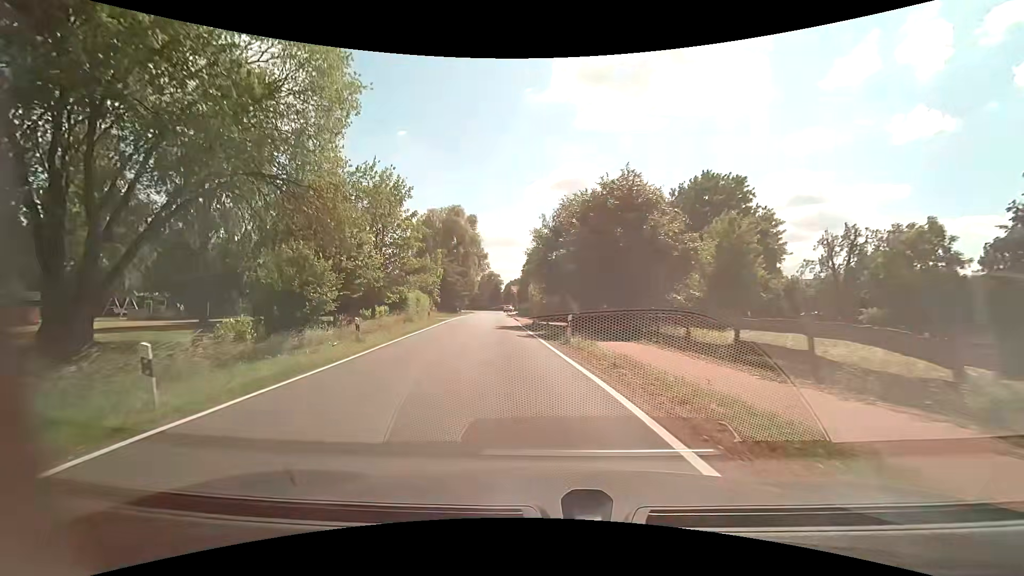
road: tertiary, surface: asphalt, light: Day
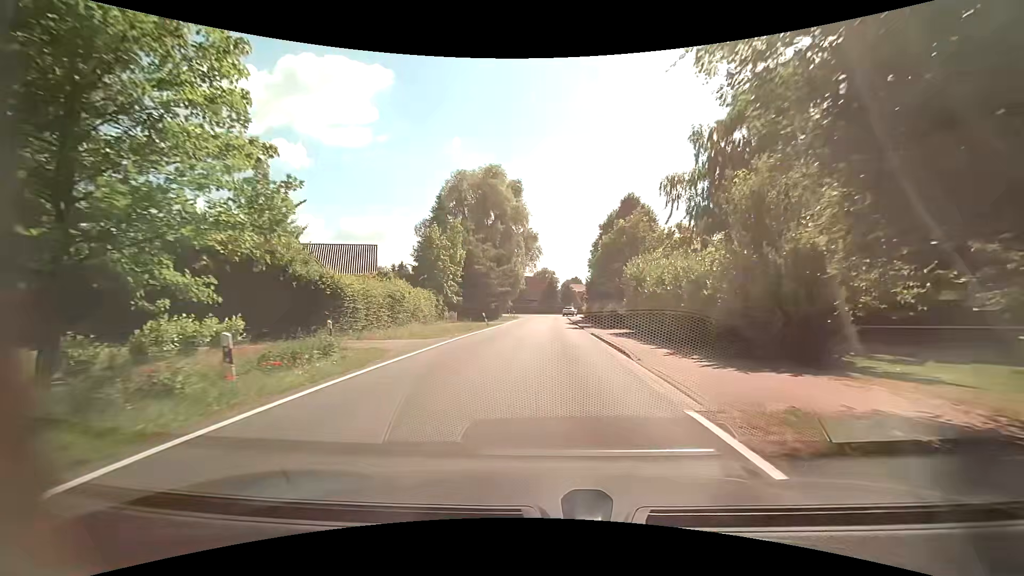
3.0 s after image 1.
(-3.1, +30.2) m; -7°
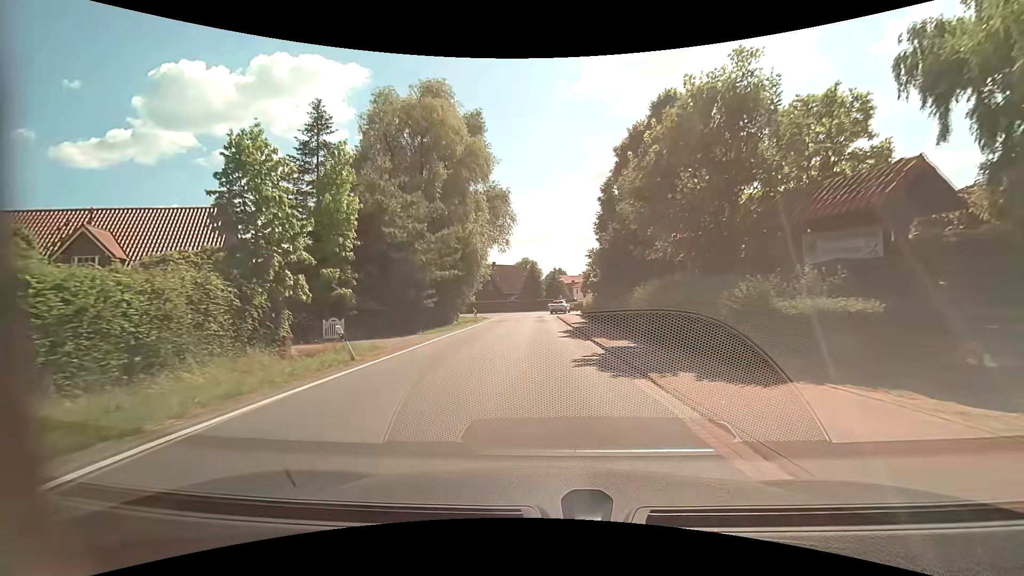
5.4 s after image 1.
(+0.4, +24.3) m; +1°
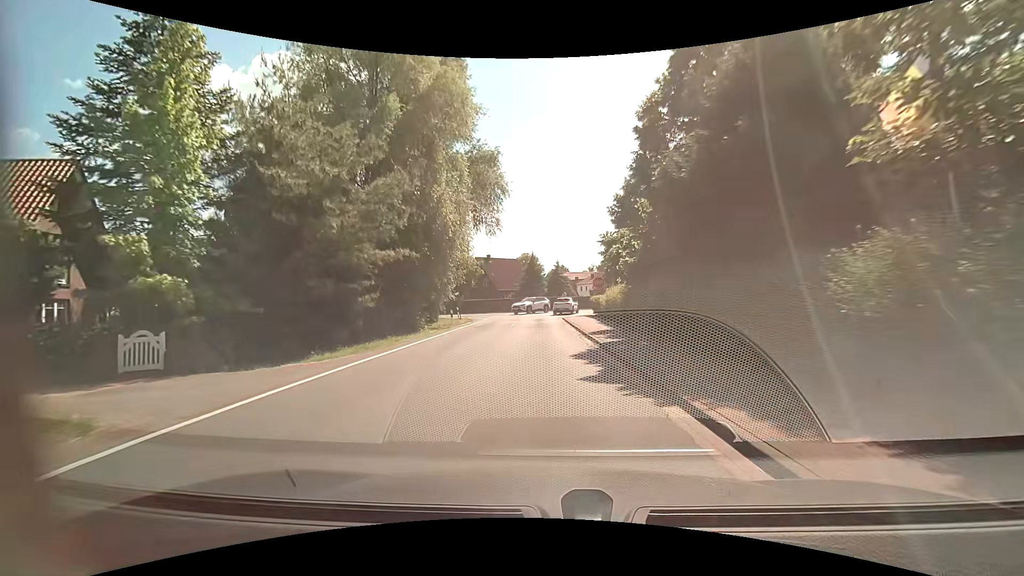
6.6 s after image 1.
(+0.1, +11.8) m; +1°
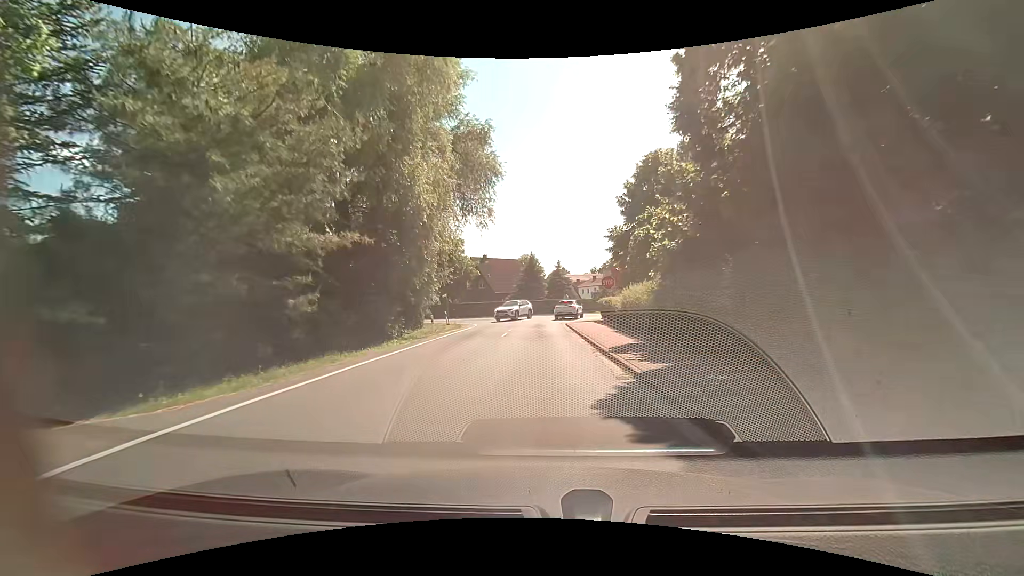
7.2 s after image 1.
(0.0, +5.6) m; -1°
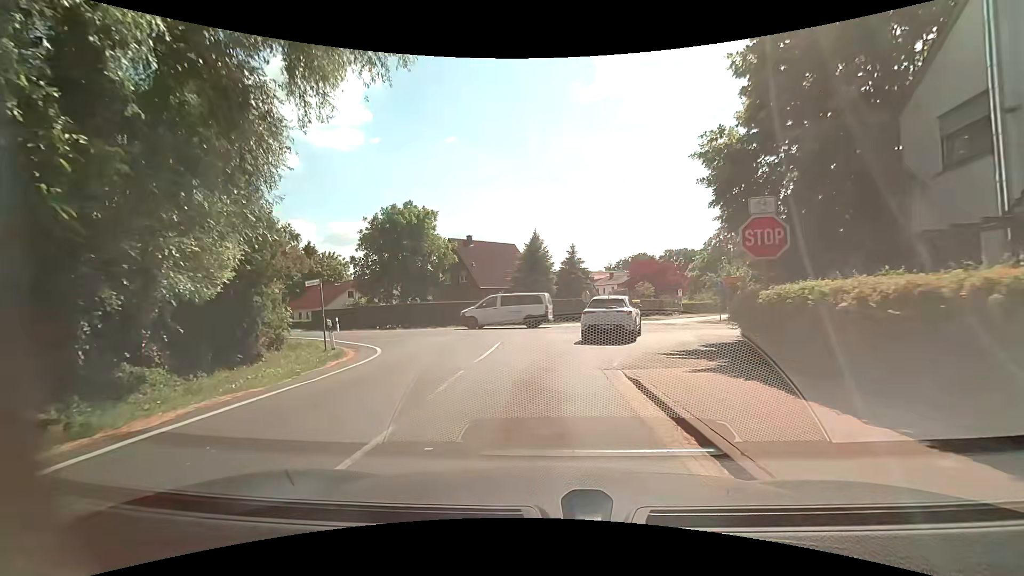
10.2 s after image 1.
(0.0, +22.7) m; -1°
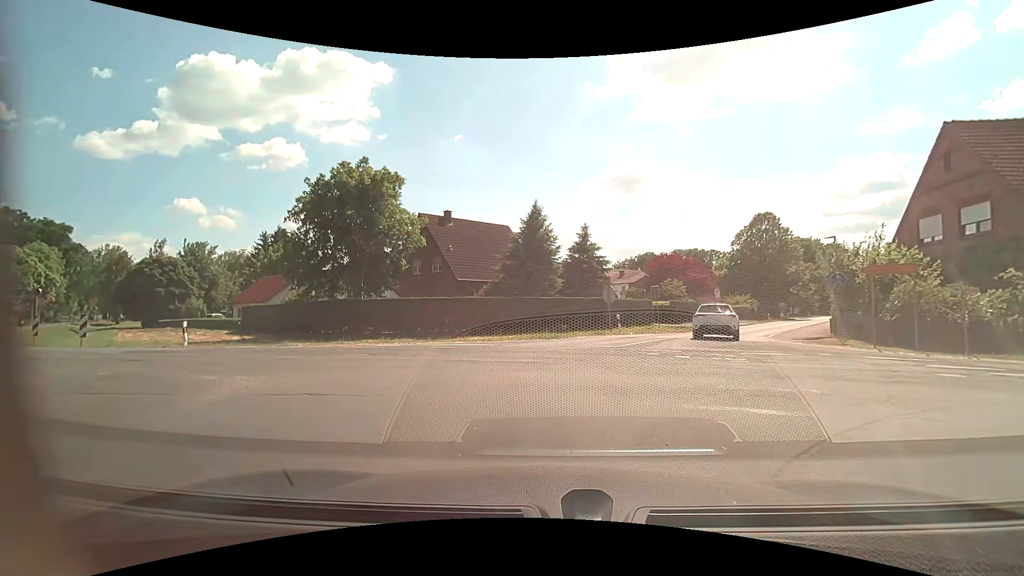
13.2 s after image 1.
(0.0, +13.9) m; -1°
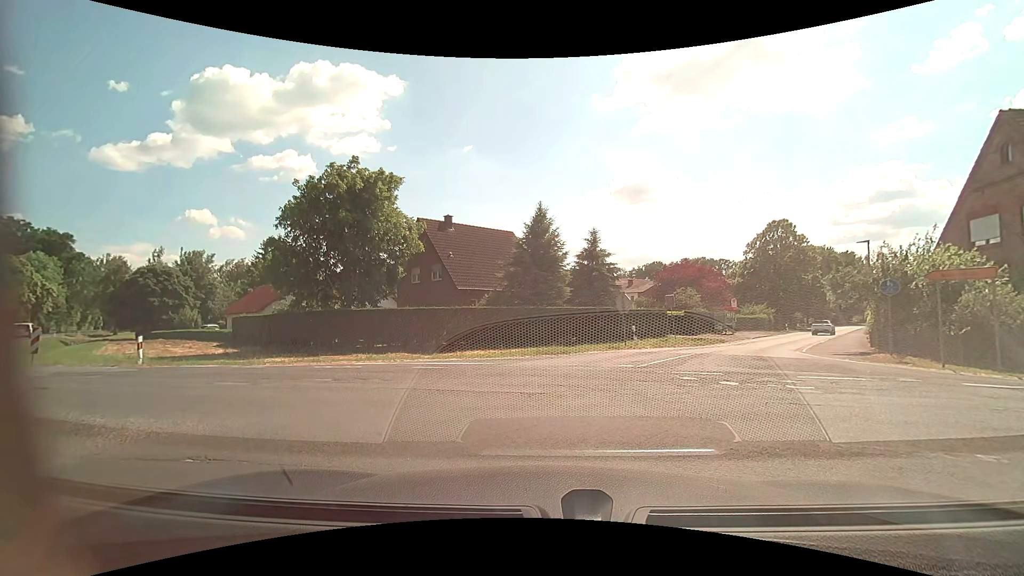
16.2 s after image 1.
(0.0, +2.5) m; +1°
